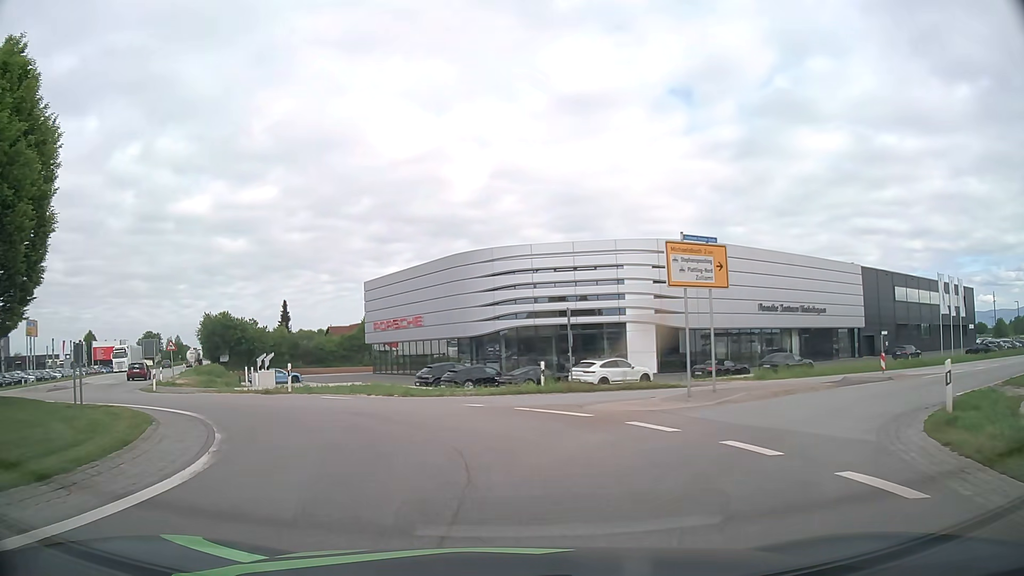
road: primary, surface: asphalt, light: Day
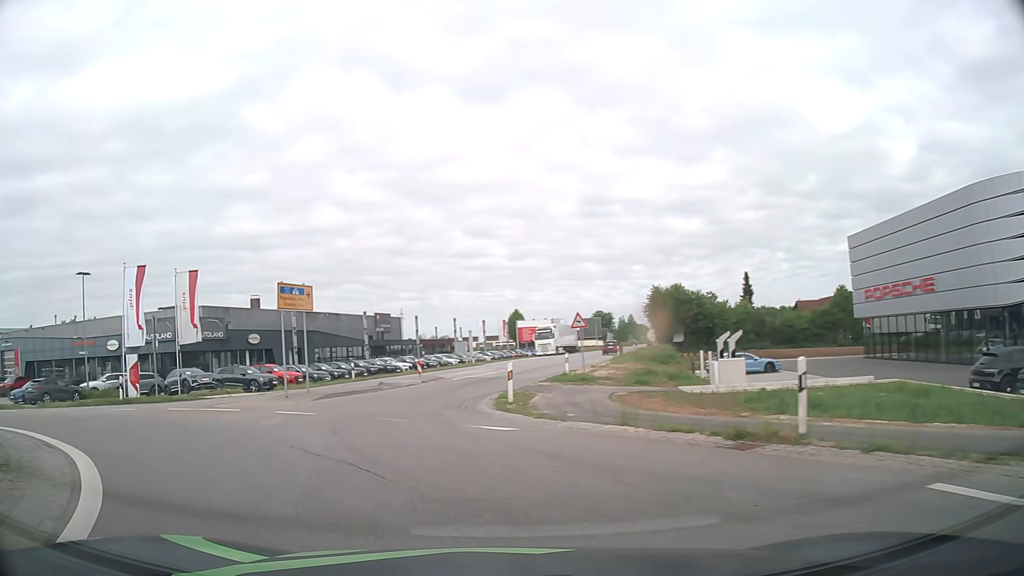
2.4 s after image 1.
(-4.7, +16.1) m; -38°
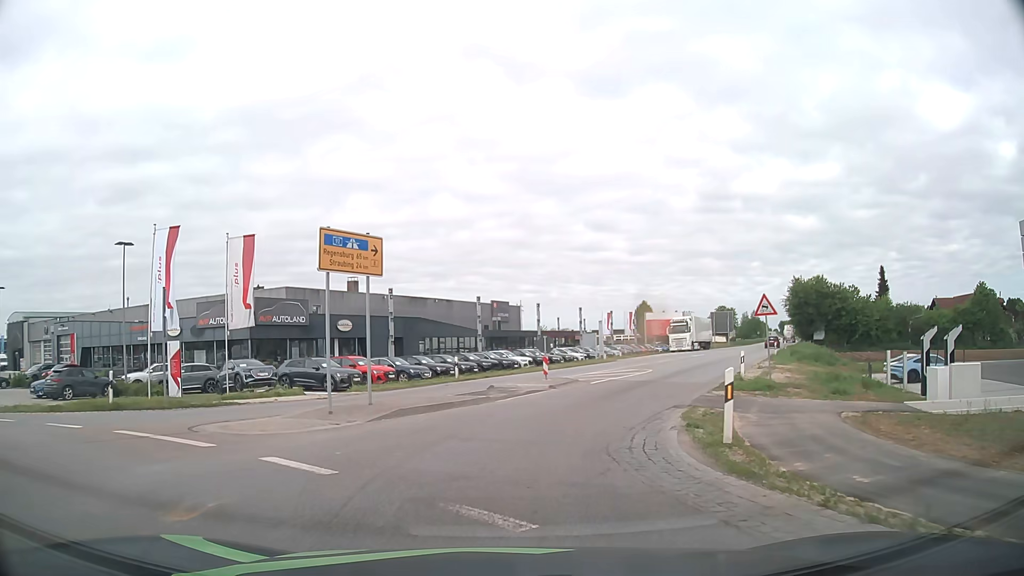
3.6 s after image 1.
(-1.3, +8.8) m; -12°
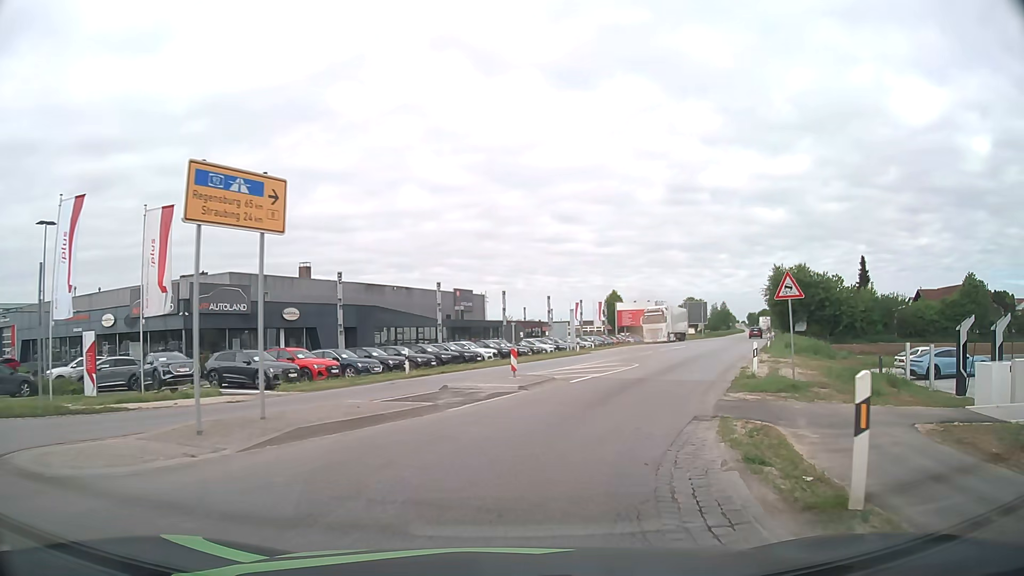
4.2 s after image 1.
(+0.1, +4.7) m; +2°
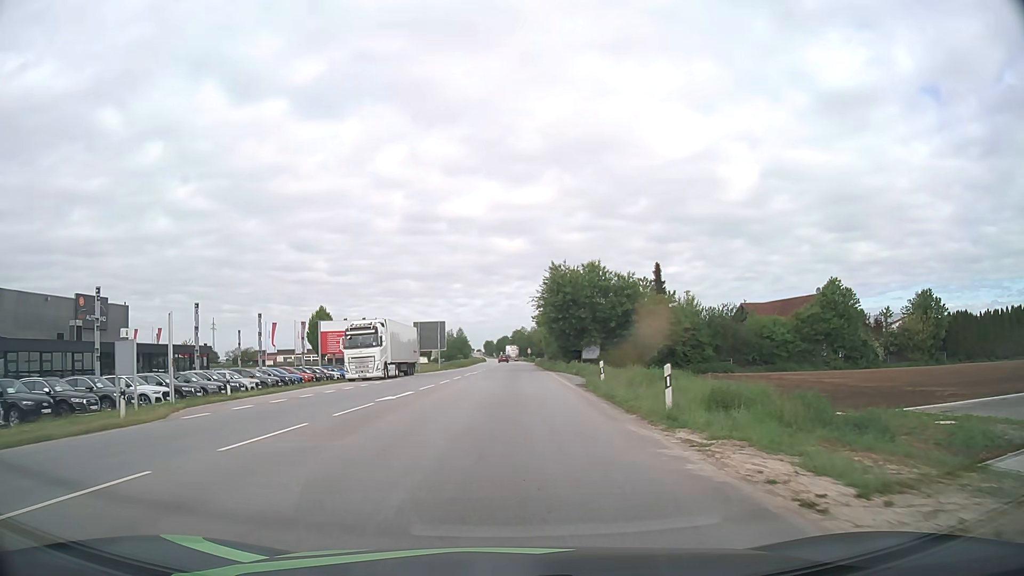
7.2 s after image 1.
(+7.0, +27.4) m; +23°
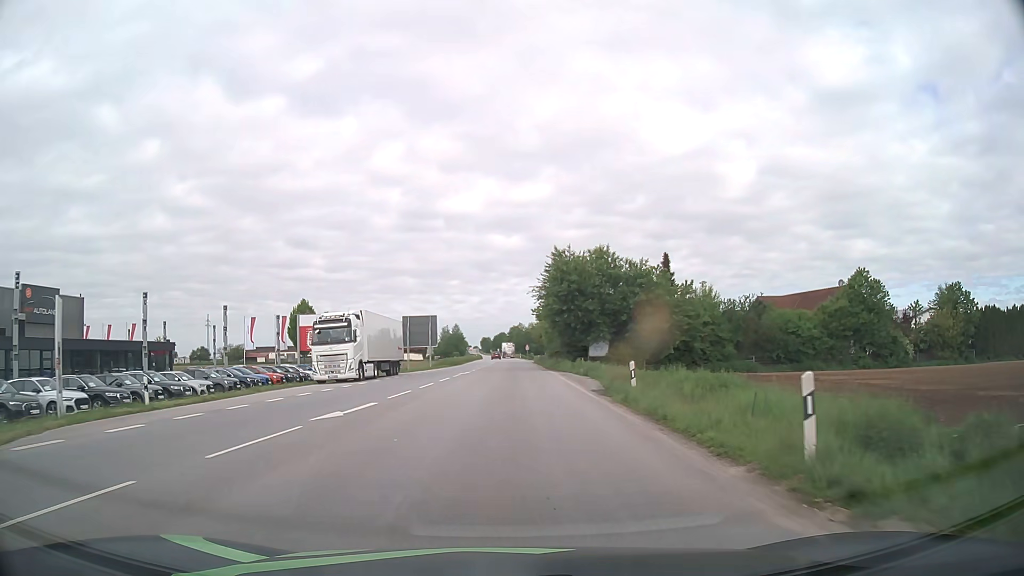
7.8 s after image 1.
(0.0, +6.8) m; 0°
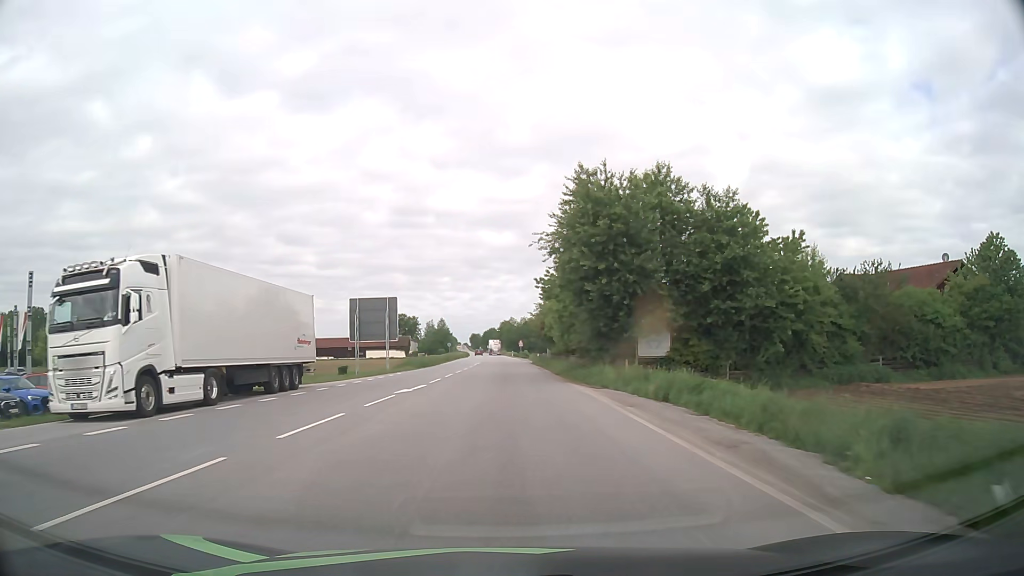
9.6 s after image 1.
(+0.1, +22.5) m; +1°
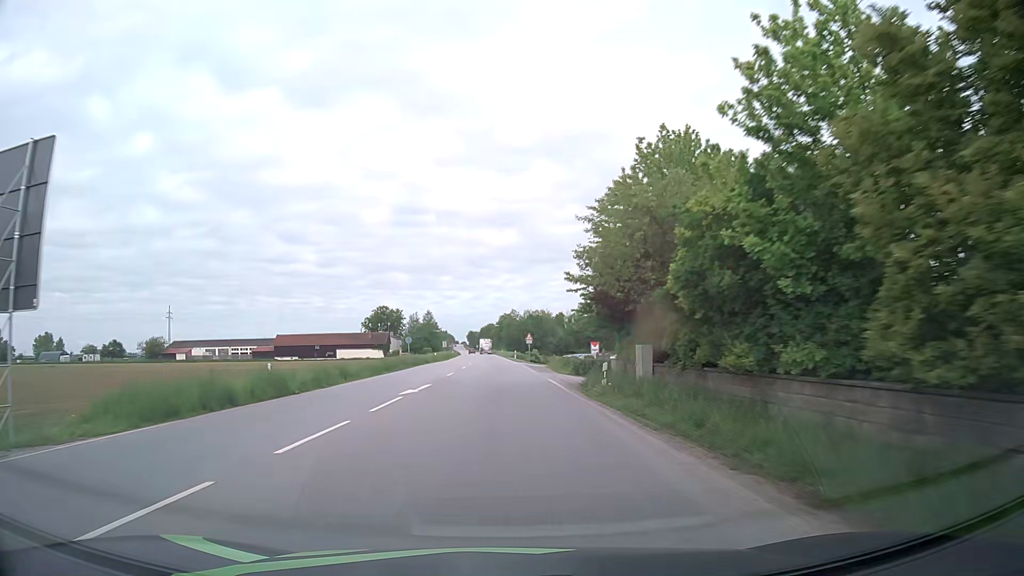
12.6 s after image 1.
(+0.2, +44.2) m; 0°
(0, +10) (0, +20) (0, +30) (-1, +40) (-1, +50) (-1, +60) (-1, +70) (-2, +80) (-2, +90) (-3, +100) m
